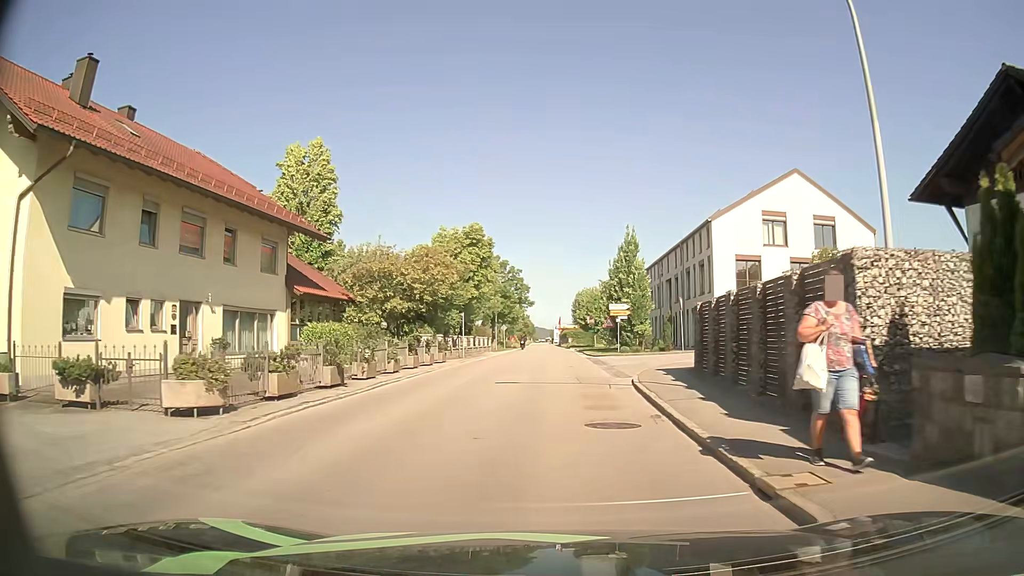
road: secondary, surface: asphalt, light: Day
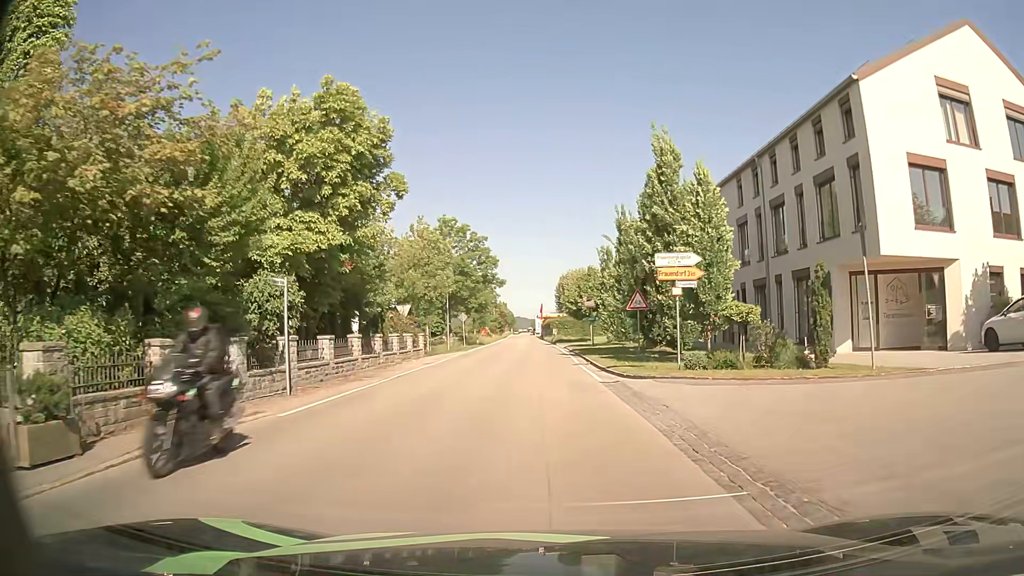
(+0.6, +24.4) m; +2°
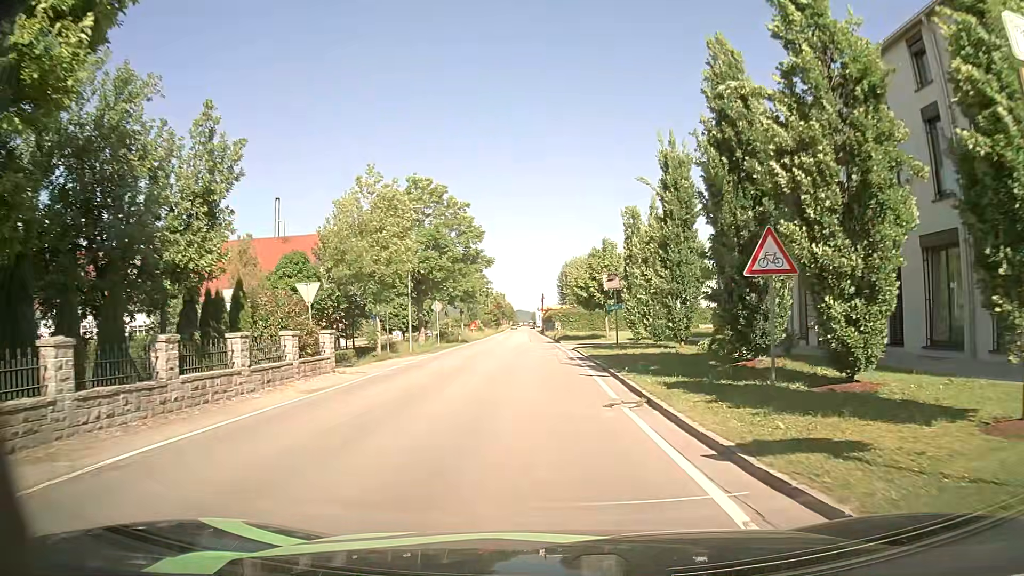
(-0.1, +15.0) m; 0°
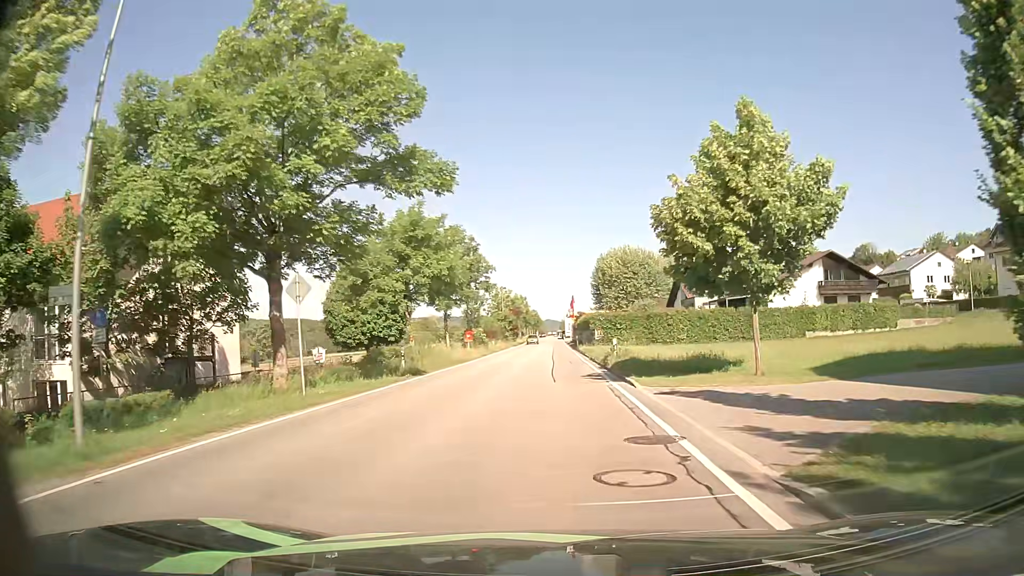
(-0.4, +29.6) m; -2°
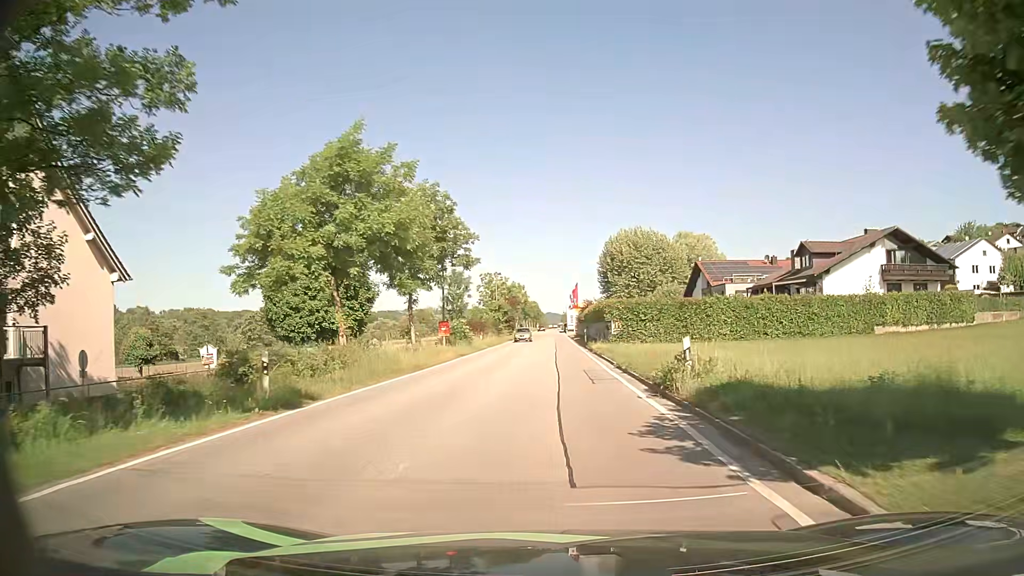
(-0.1, +13.2) m; 0°
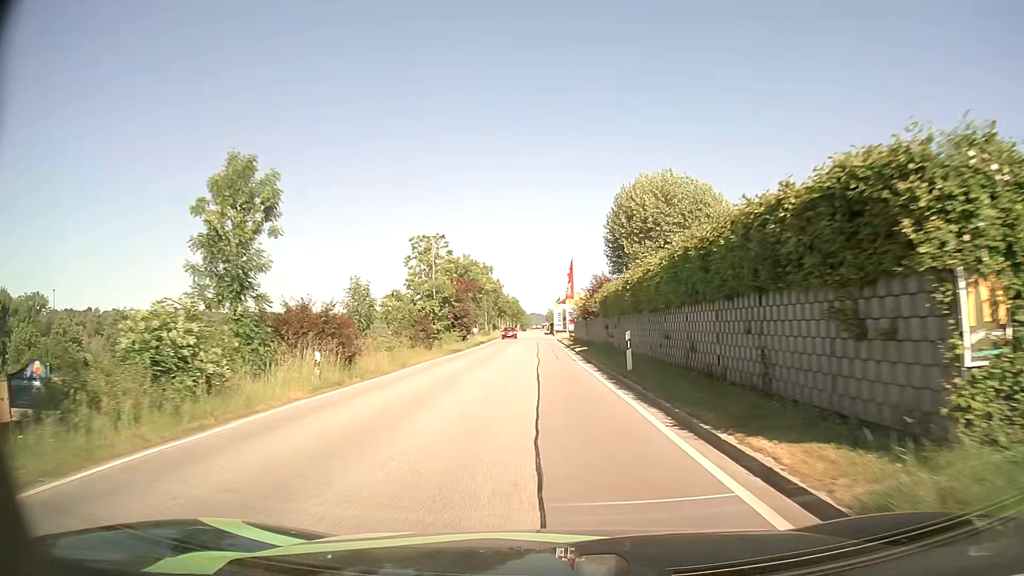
(+0.3, +36.1) m; +1°
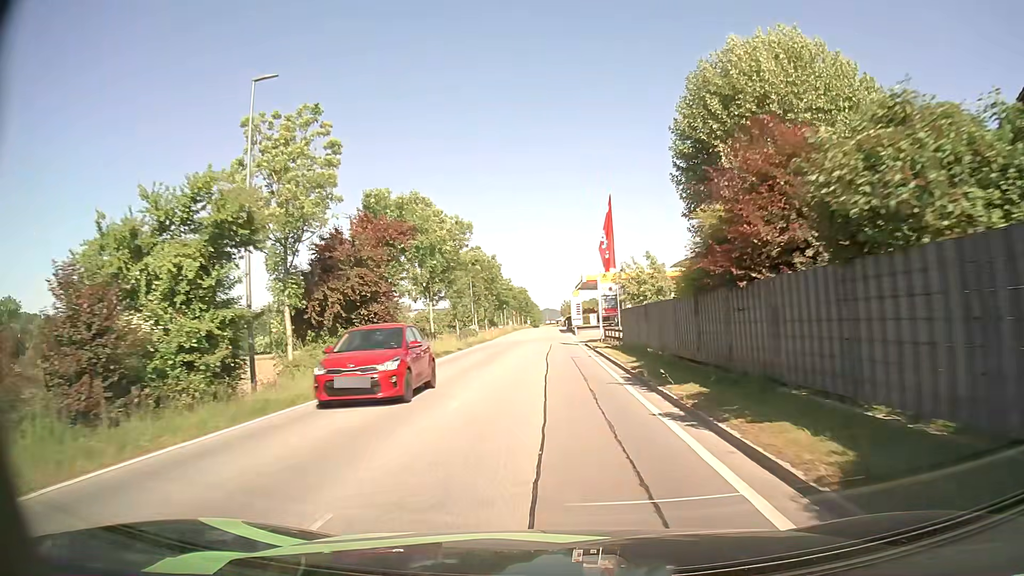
(-0.3, +30.6) m; -1°
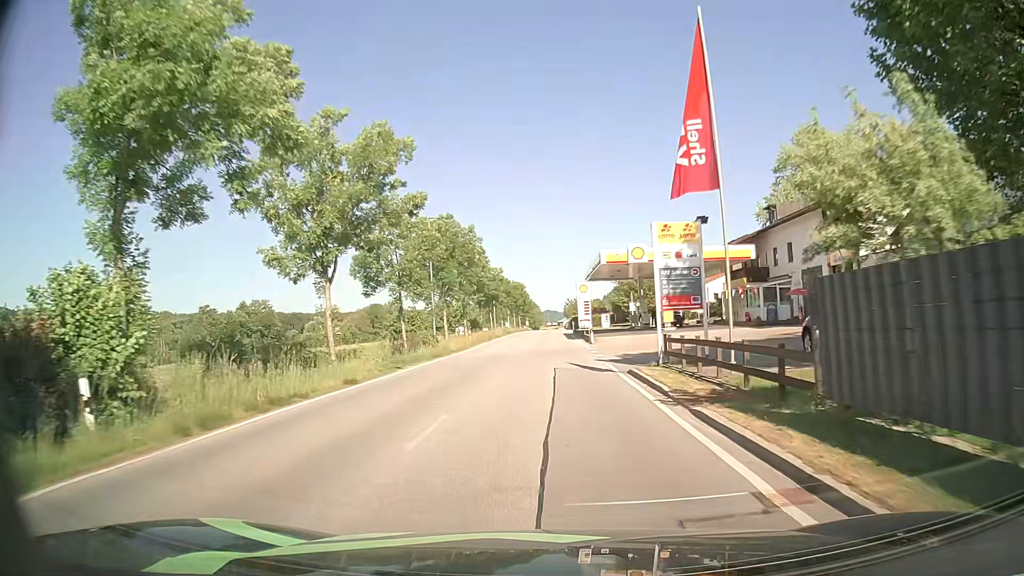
(0.0, +21.5) m; 0°
(0, +10) (0, +20) (0, +30) (0, +40) (0, +50) (0, +60) (0, +70) (0, +80) (+1, +90) (+1, +100) m
